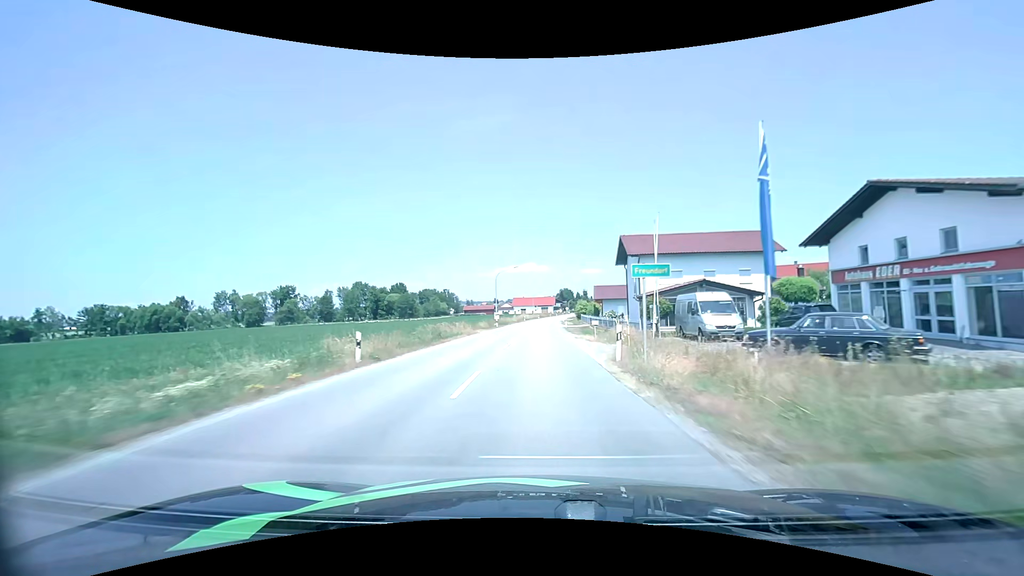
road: secondary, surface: asphalt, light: Day
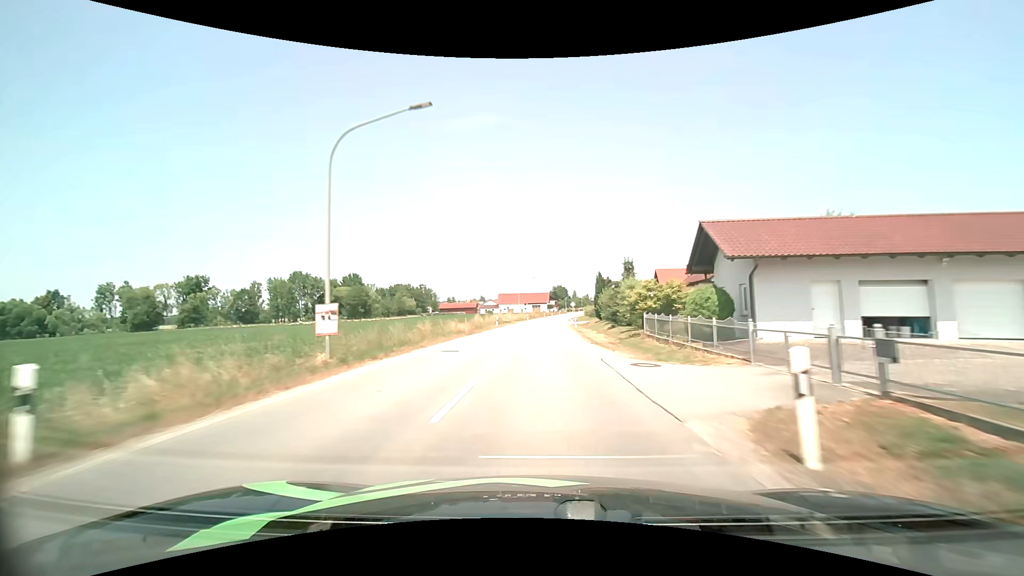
(+0.4, +49.8) m; +1°
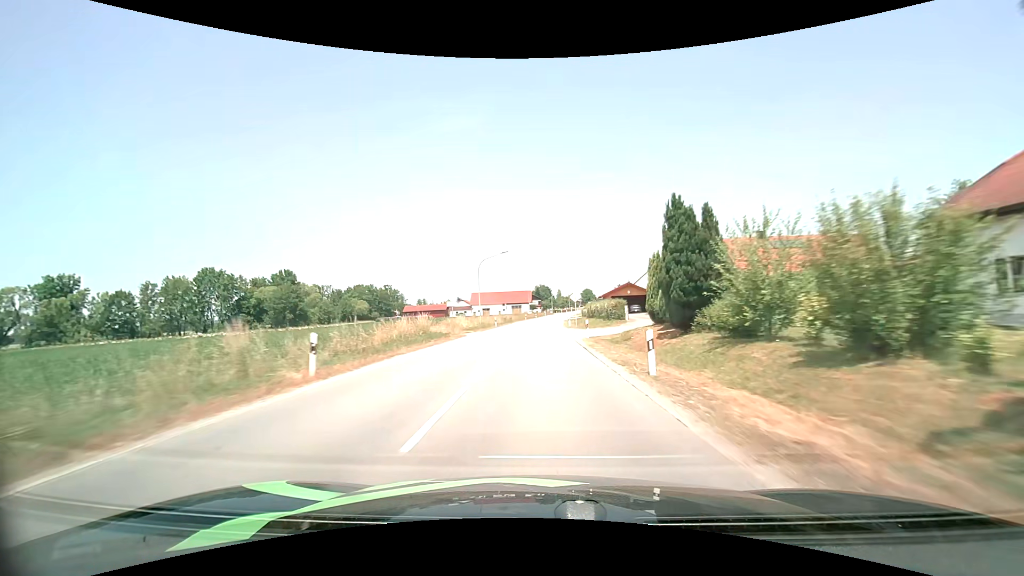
(+0.8, +37.2) m; +2°
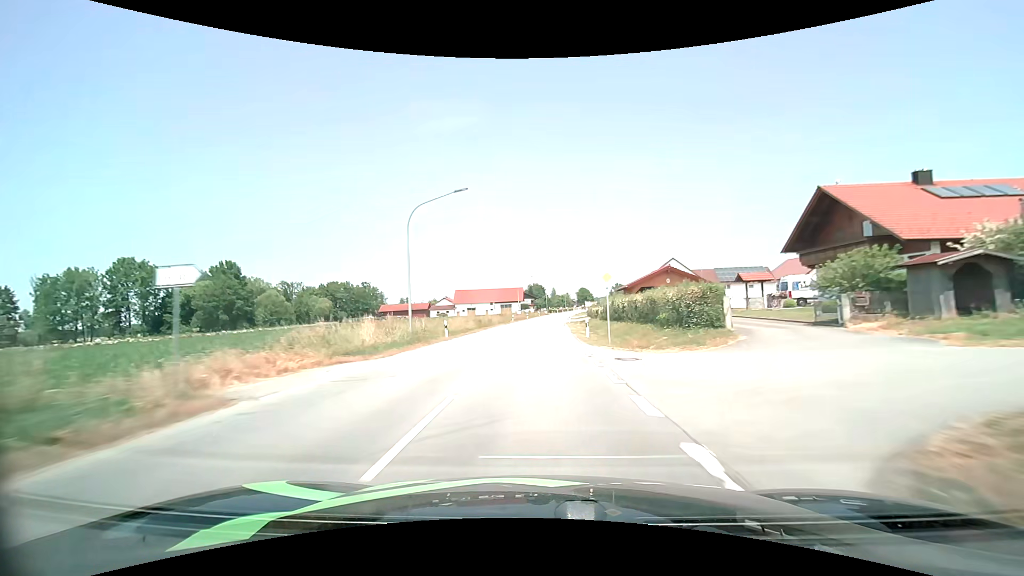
(+0.2, +24.7) m; +1°
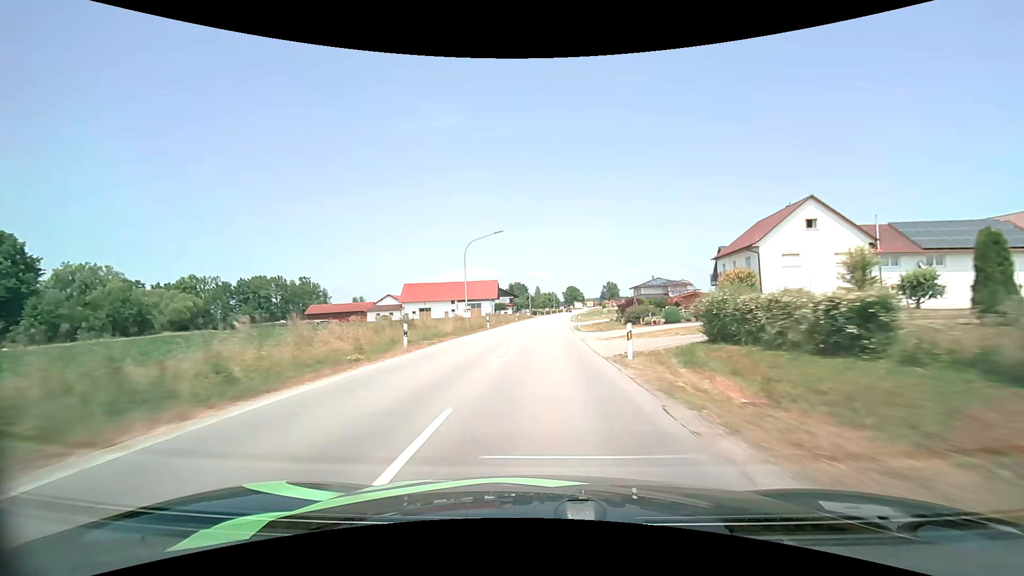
(+0.7, +49.0) m; +2°
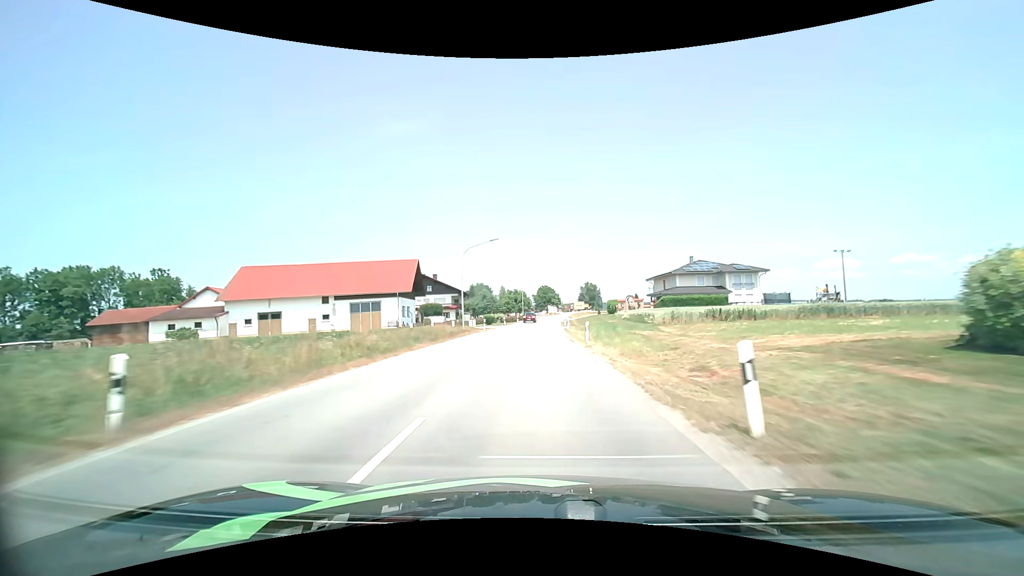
(+1.9, +60.4) m; +4°
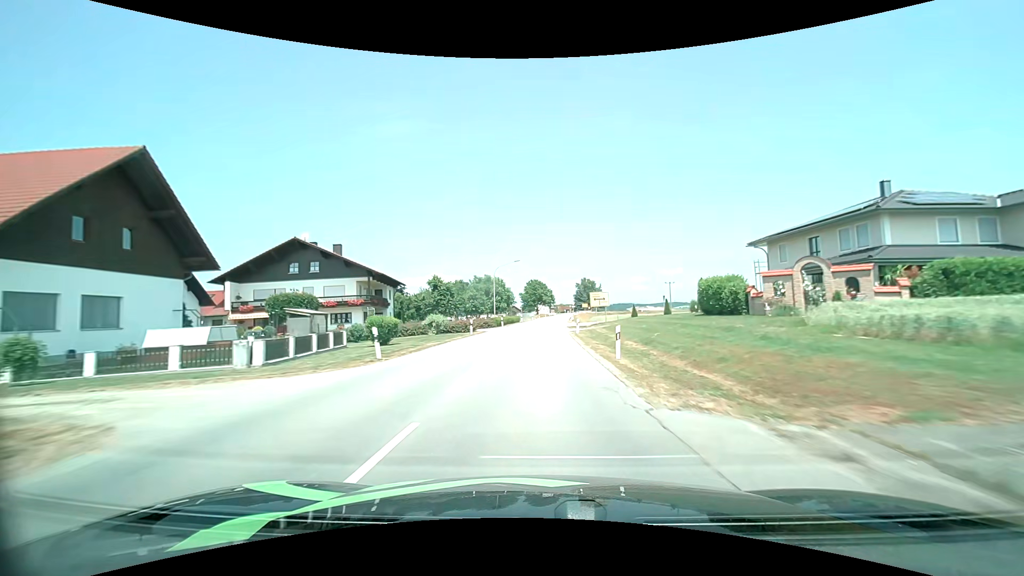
(+0.5, +48.2) m; +1°
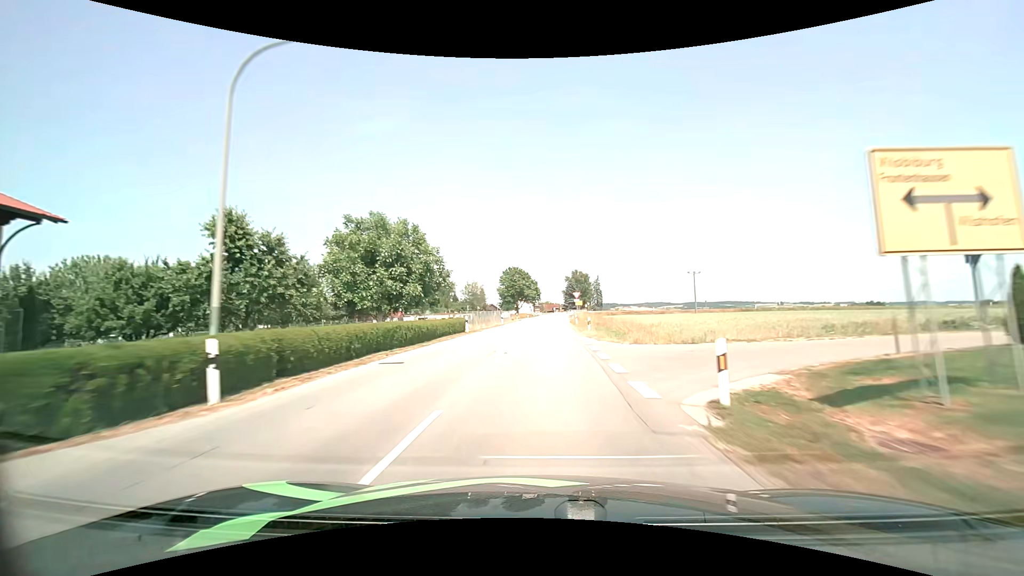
(+0.9, +47.4) m; +2°
(0, +10) (0, +20) (0, +30) (+1, +40) (+1, +50) (+1, +60) (+2, +70) (+2, +80) (+3, +90) (+4, +100) m
